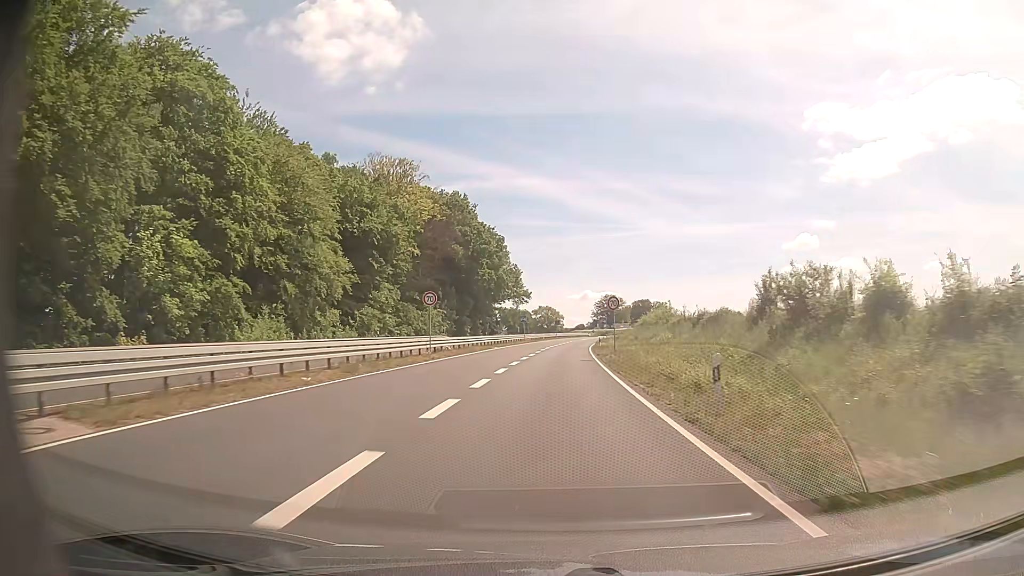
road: trunk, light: Day
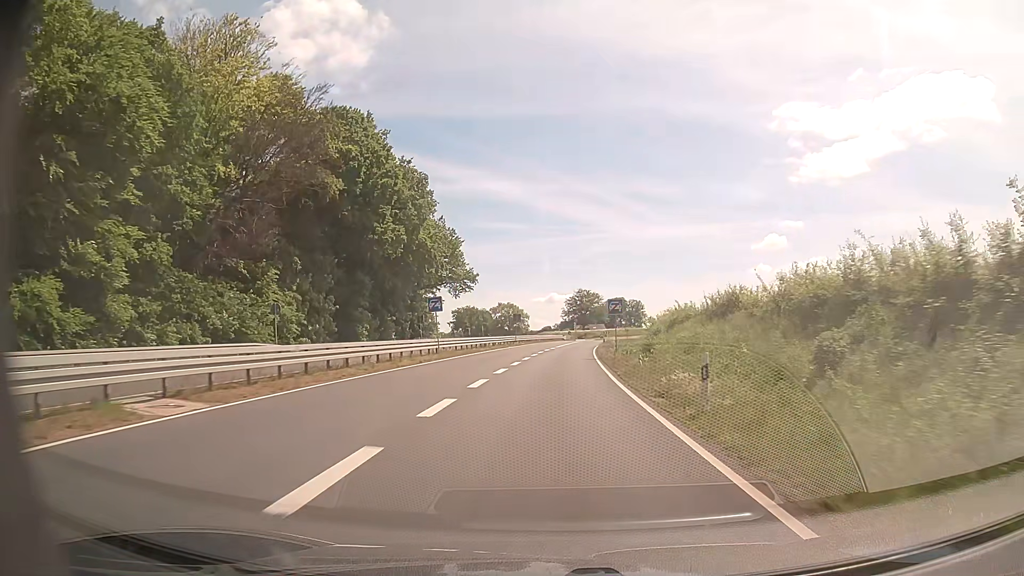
(+1.2, +47.8) m; +3°
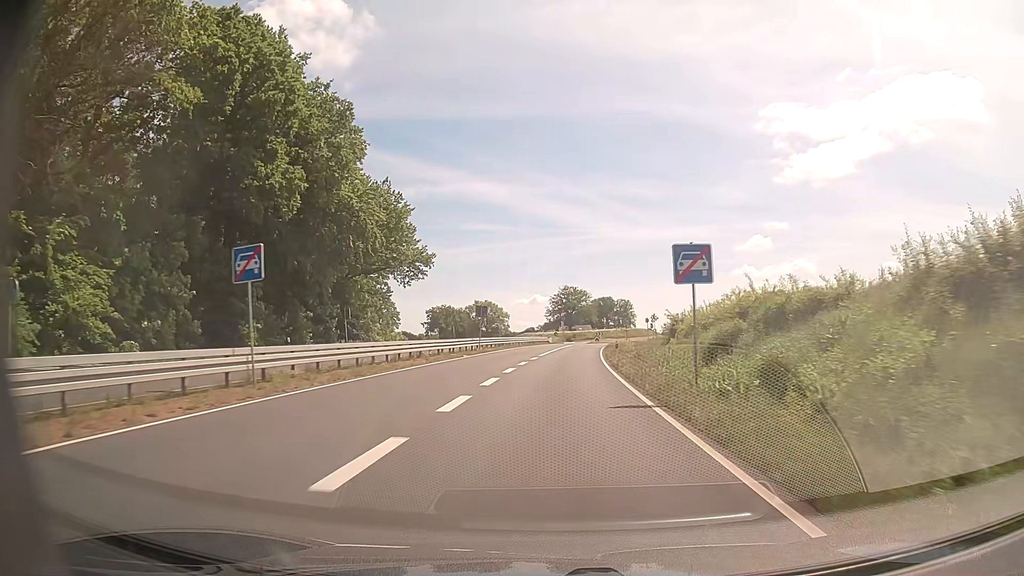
(+0.3, +23.3) m; +1°
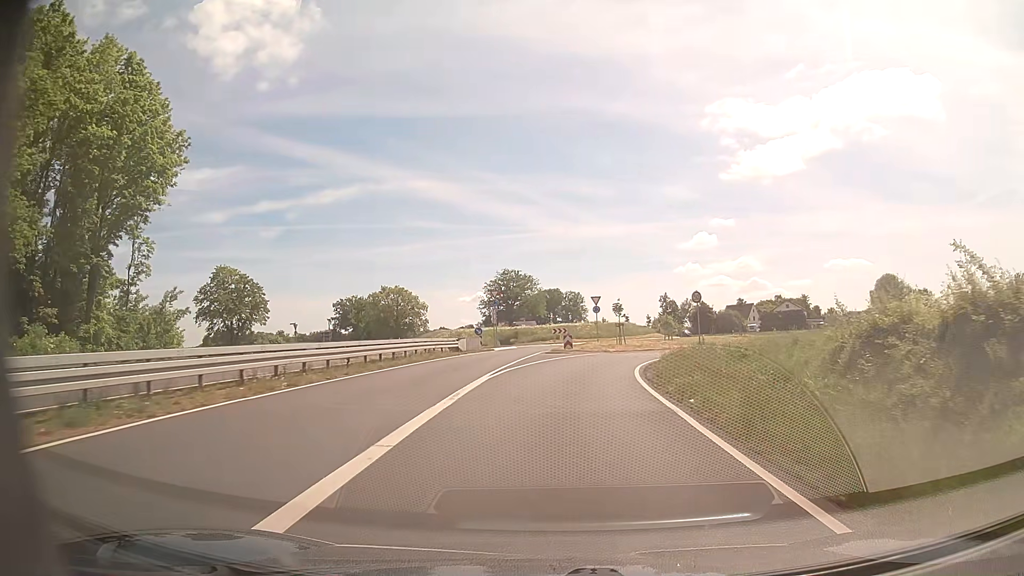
(+1.9, +50.8) m; +5°
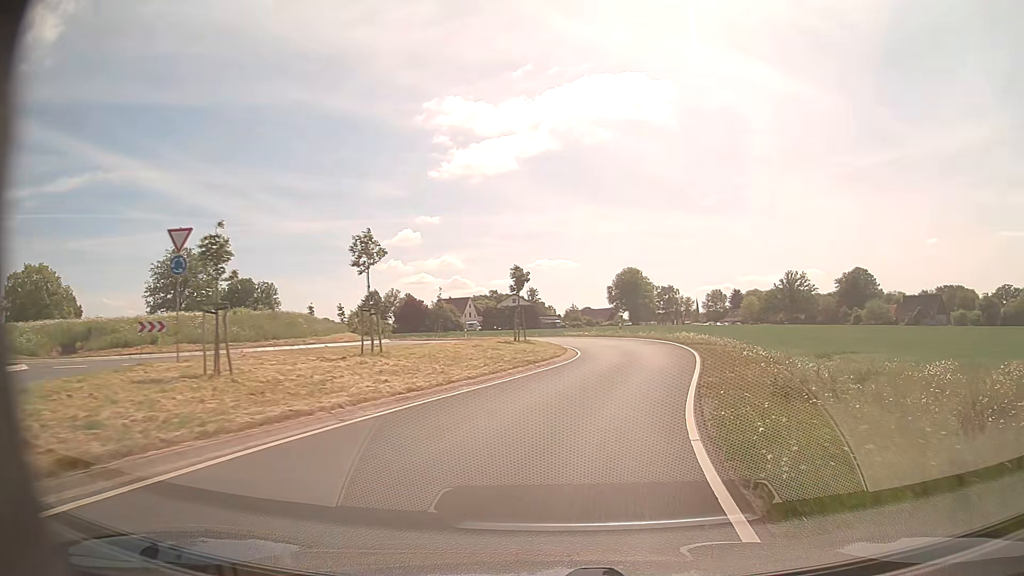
(+5.2, +35.8) m; +24°
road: trunk_link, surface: asphalt
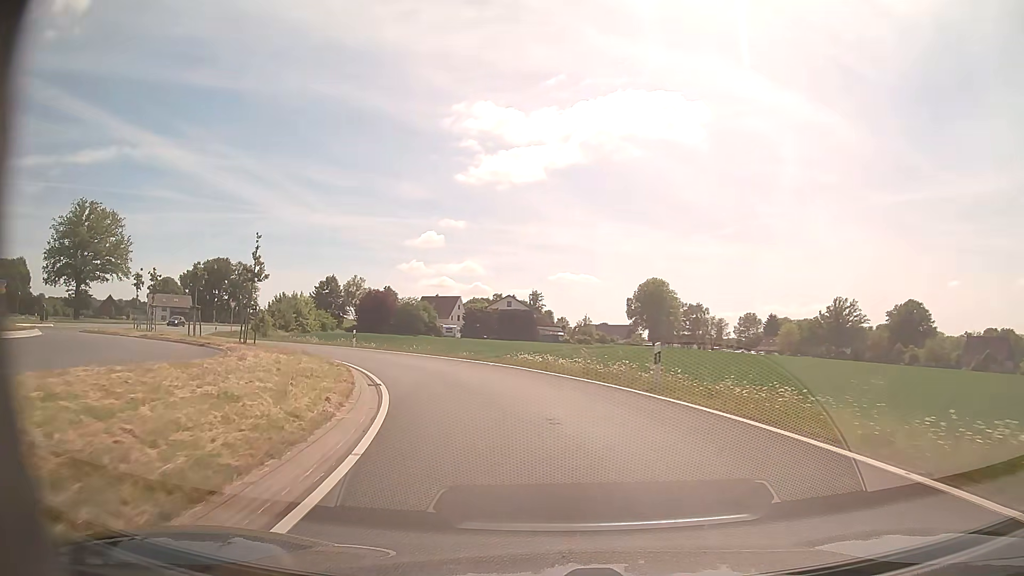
(+4.2, +35.4) m; +1°
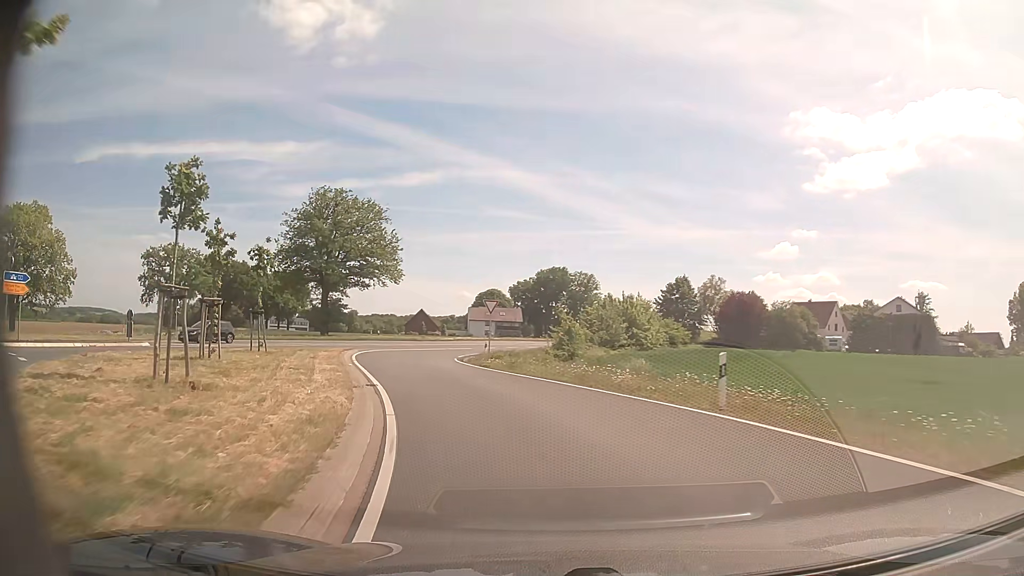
(-6.8, +26.6) m; -30°
